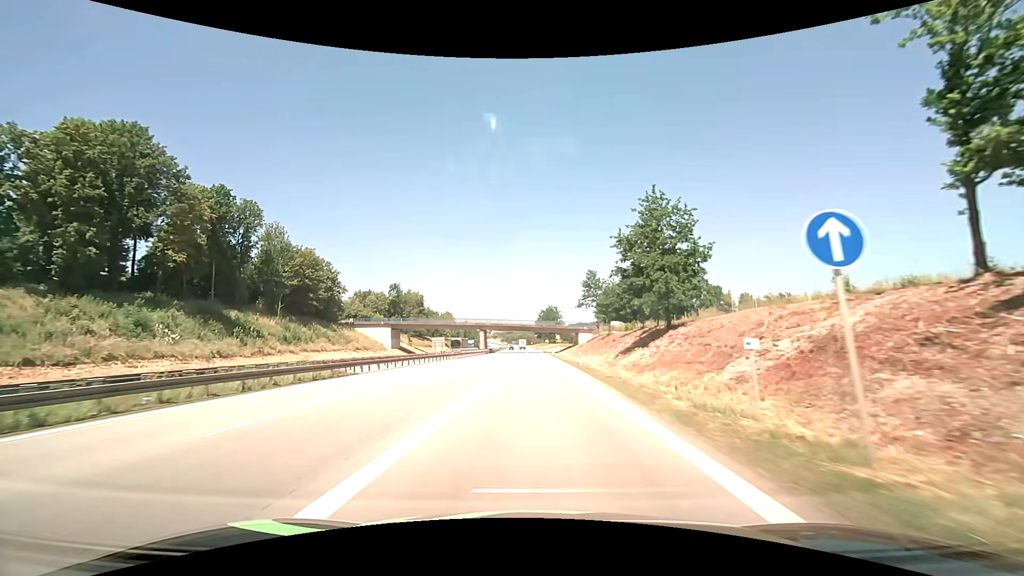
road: motorway_link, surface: asphalt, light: Day
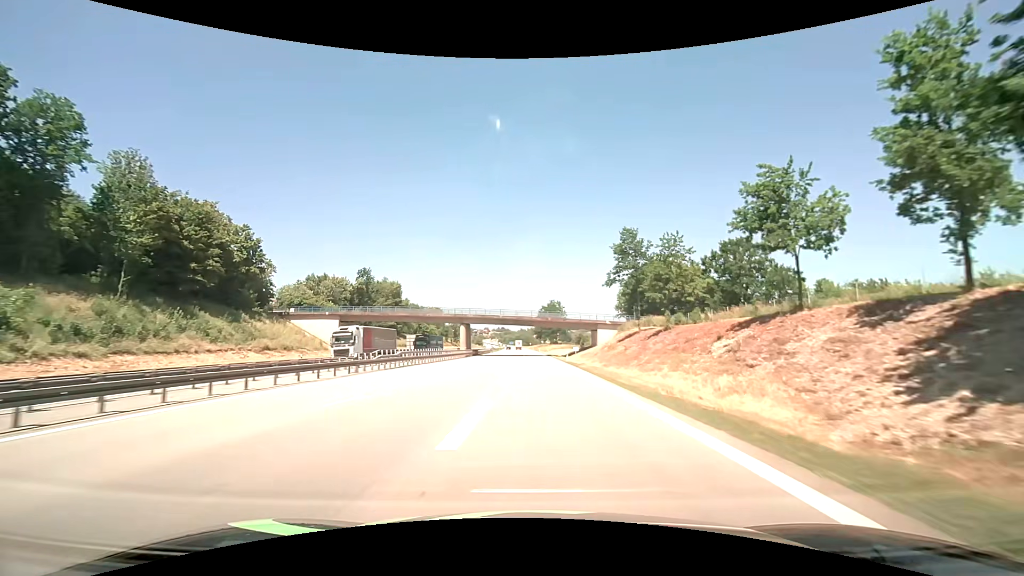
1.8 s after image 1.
(-0.4, +32.9) m; 0°
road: motorway
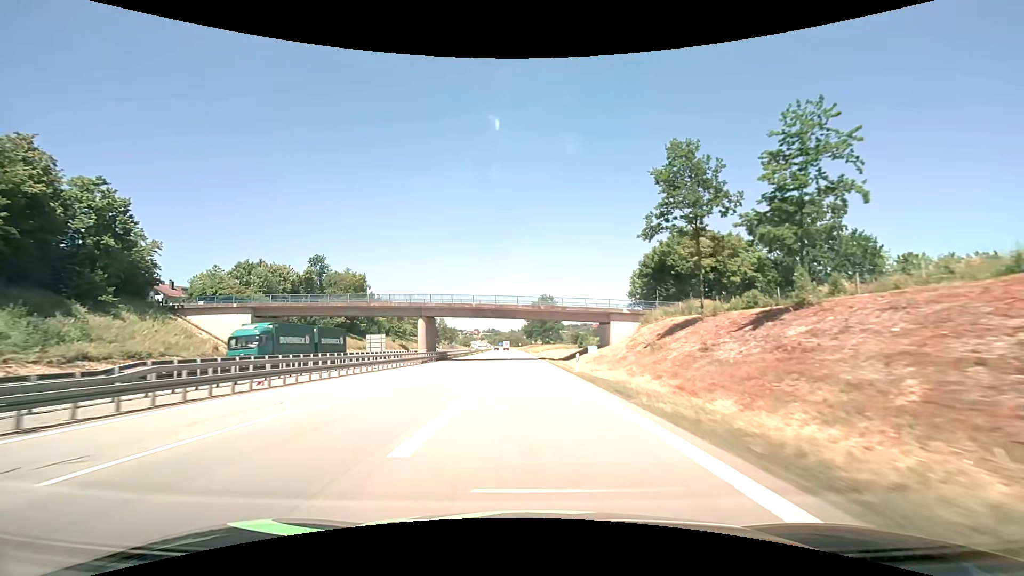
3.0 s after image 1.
(+0.6, +24.2) m; +1°
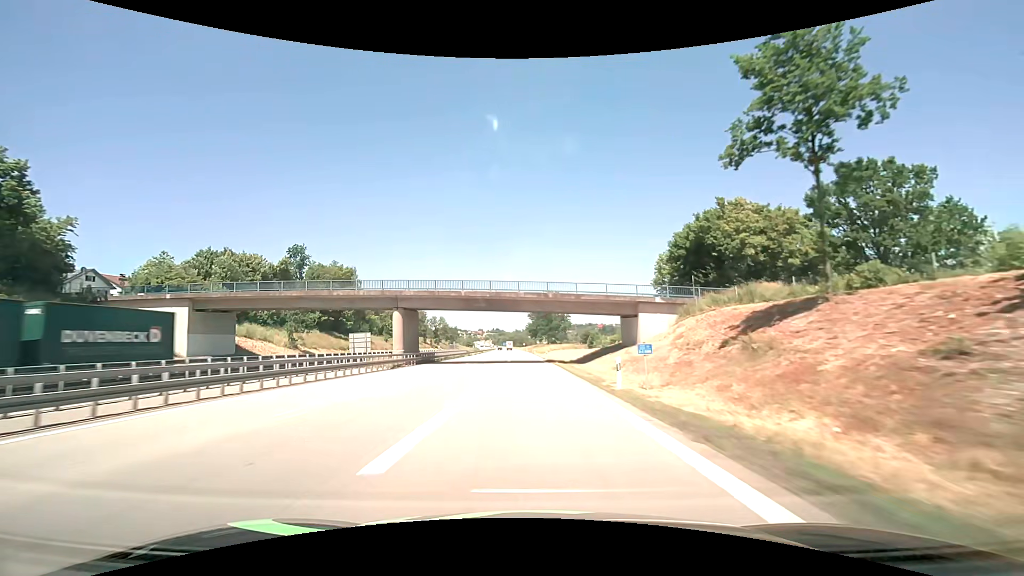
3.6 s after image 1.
(0.0, +12.9) m; 0°
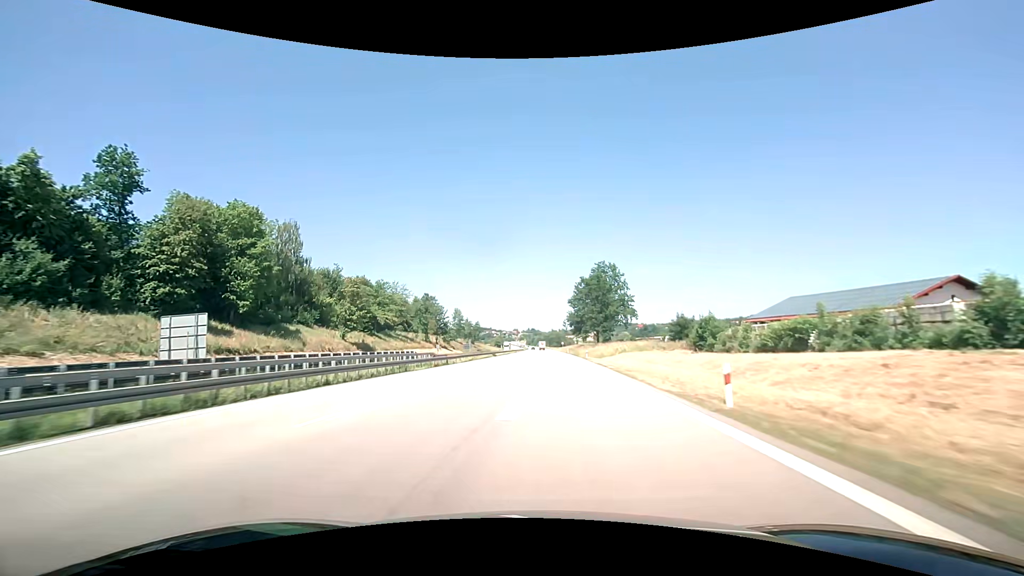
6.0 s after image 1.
(-1.6, +56.4) m; -5°
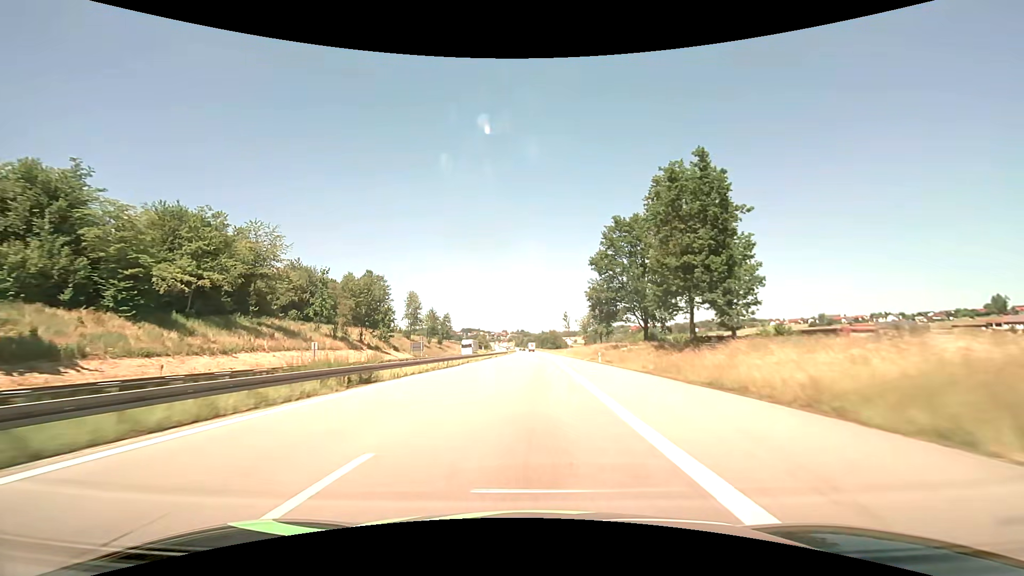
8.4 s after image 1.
(+0.8, +62.8) m; +2°
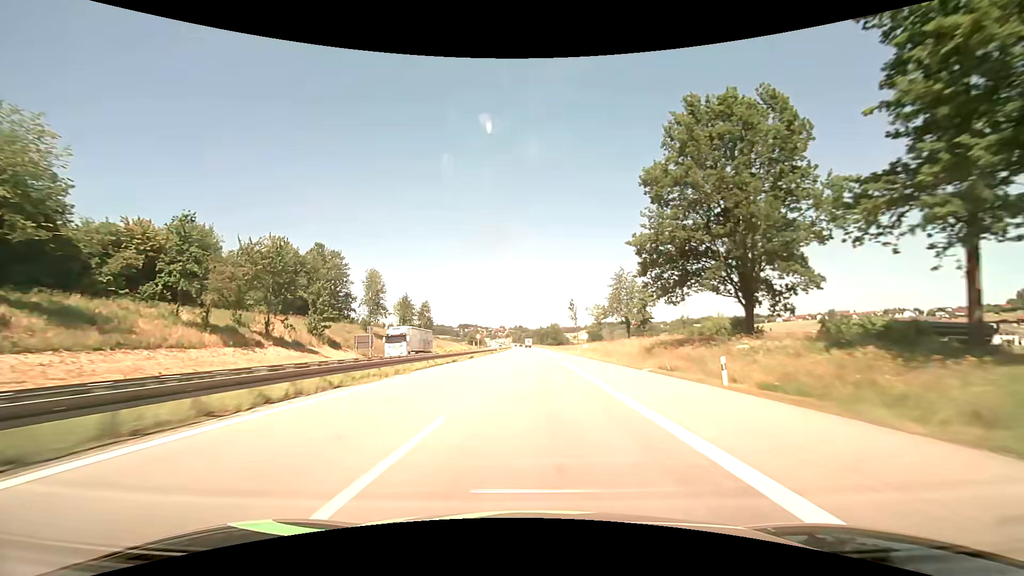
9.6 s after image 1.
(+0.1, +32.8) m; 0°
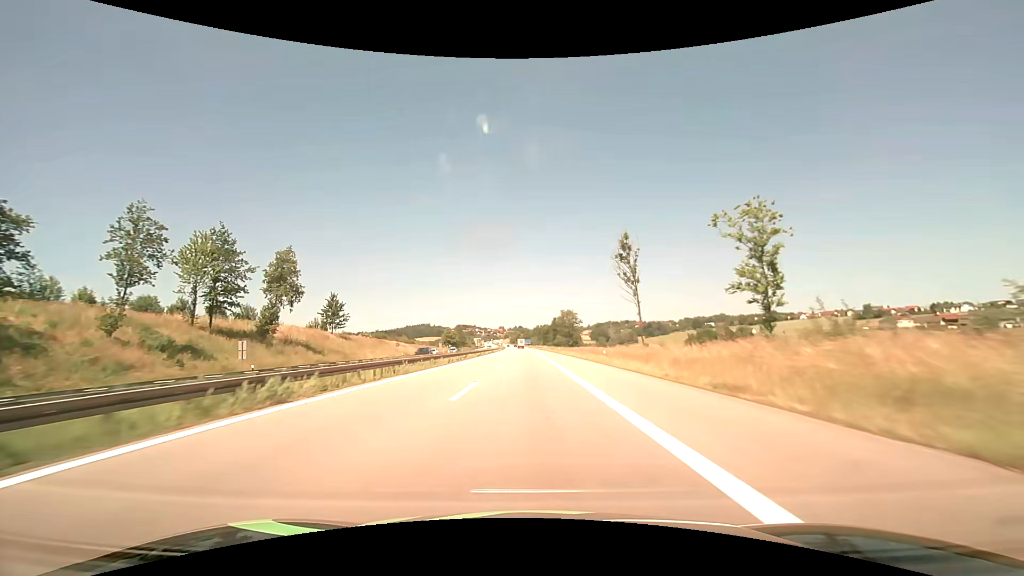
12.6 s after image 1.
(+0.6, +80.1) m; 0°
(0, +10) (0, +20) (0, +30) (0, +40) (-1, +50) (-1, +60) (-1, +70) (-1, +80) (-1, +90) (-2, +100) m
